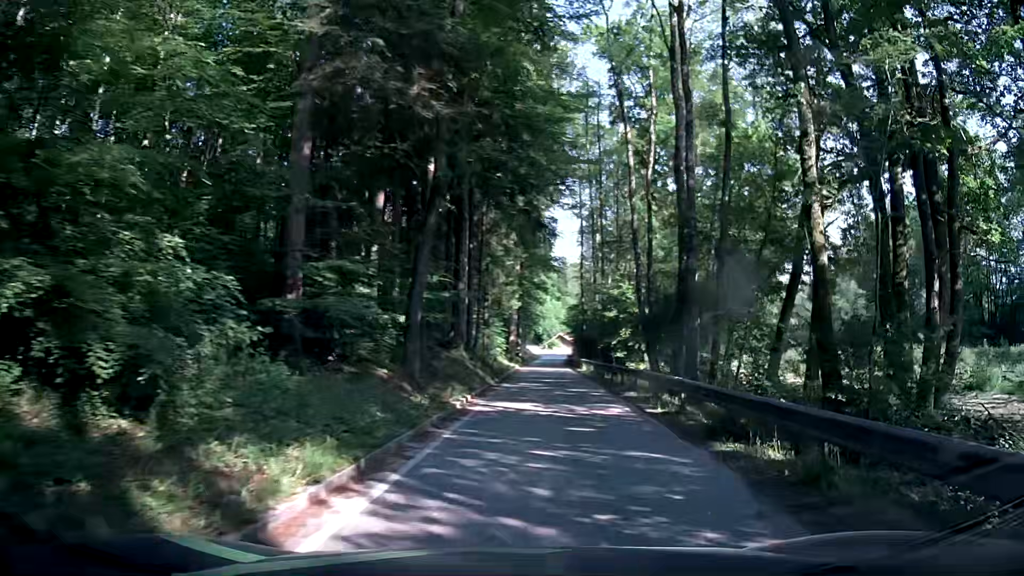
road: tertiary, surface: asphalt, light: Day
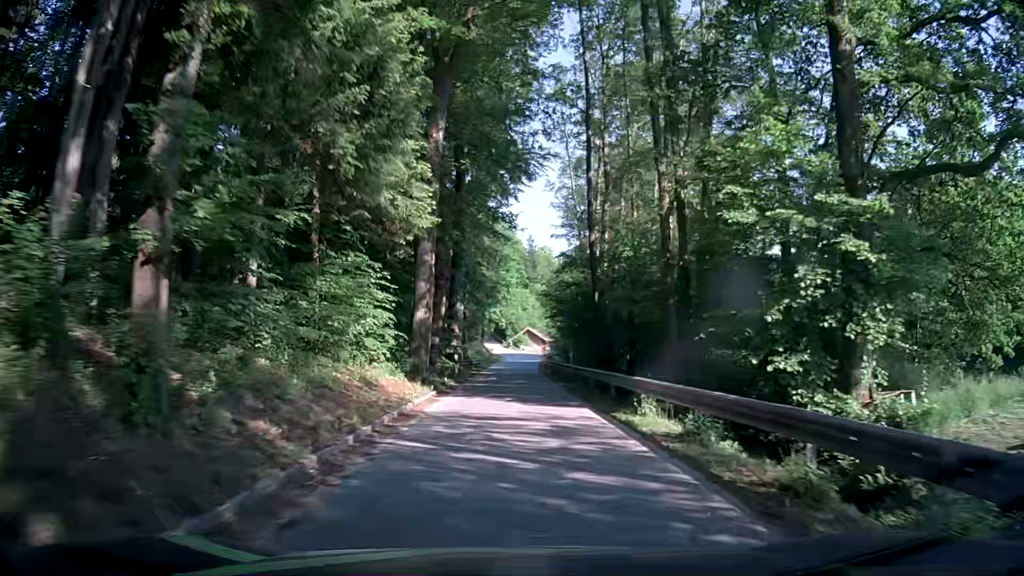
(+3.6, +37.0) m; +5°
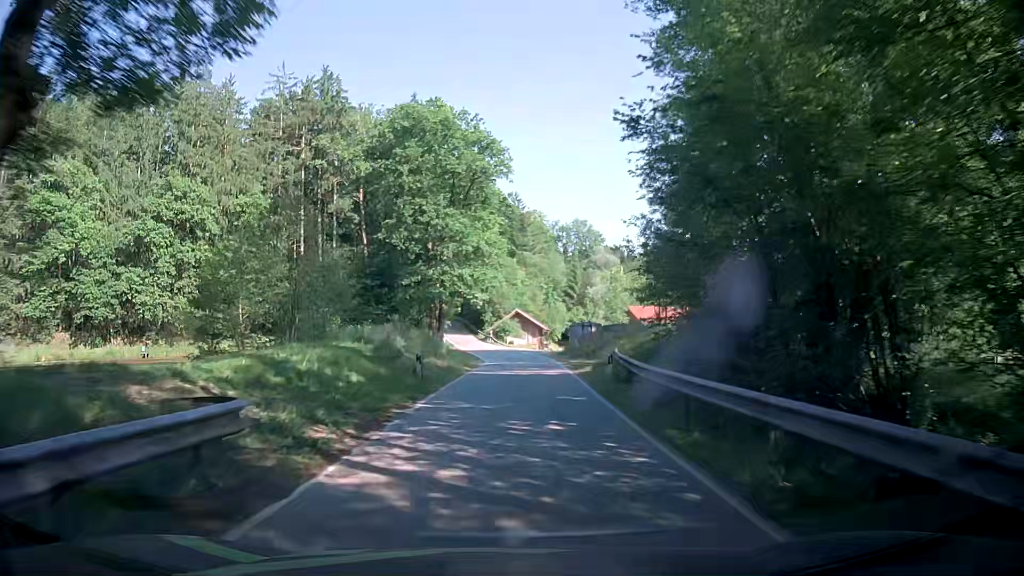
(+0.7, +47.7) m; +1°
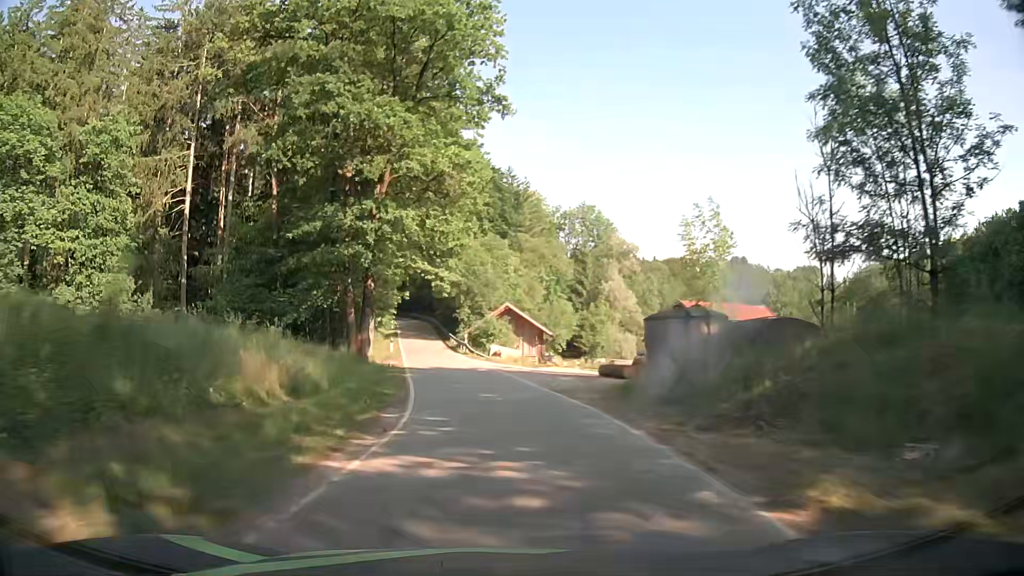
(+0.9, +28.9) m; +2°
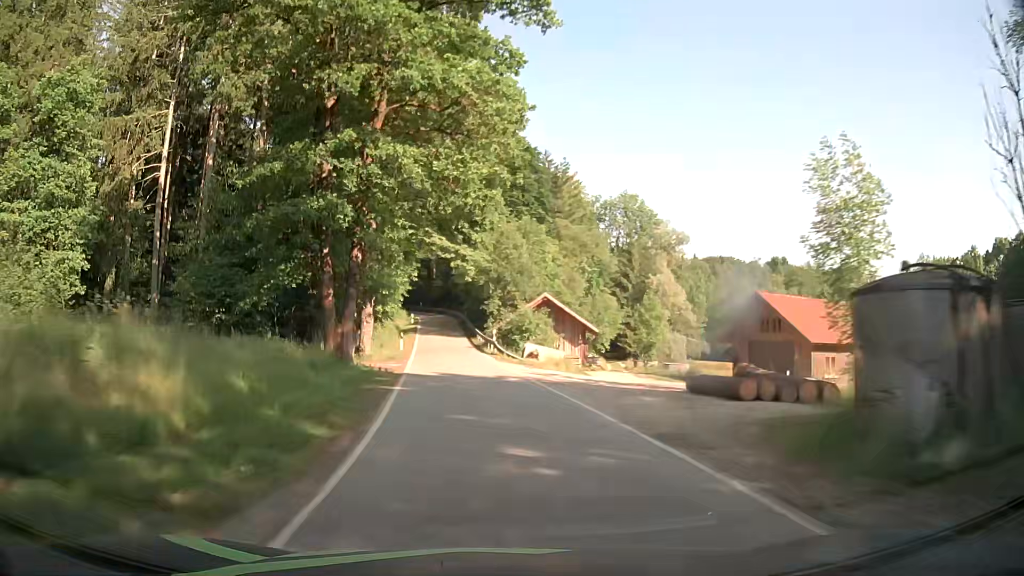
(-0.3, +9.8) m; -3°
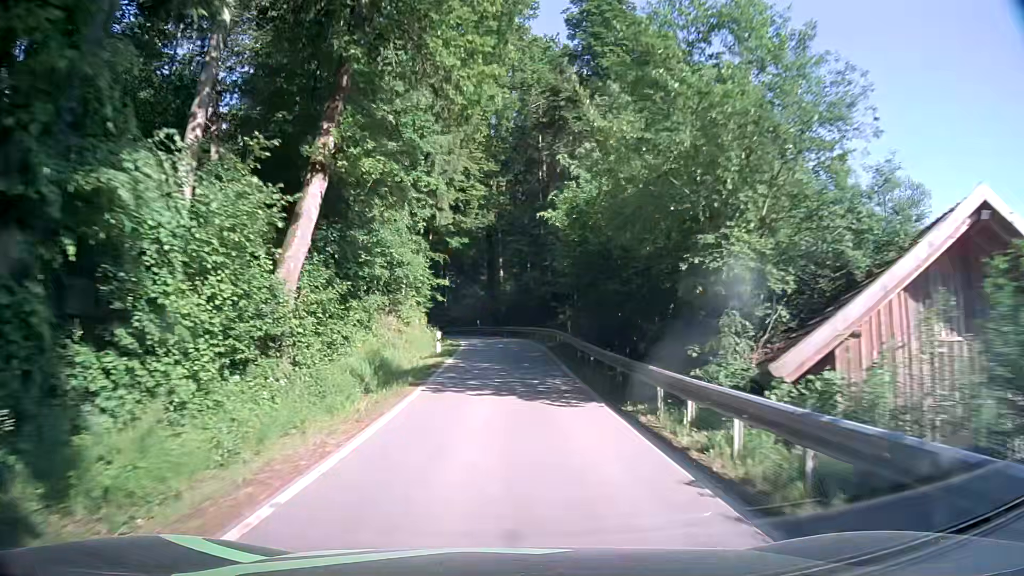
(-3.5, +39.5) m; -7°
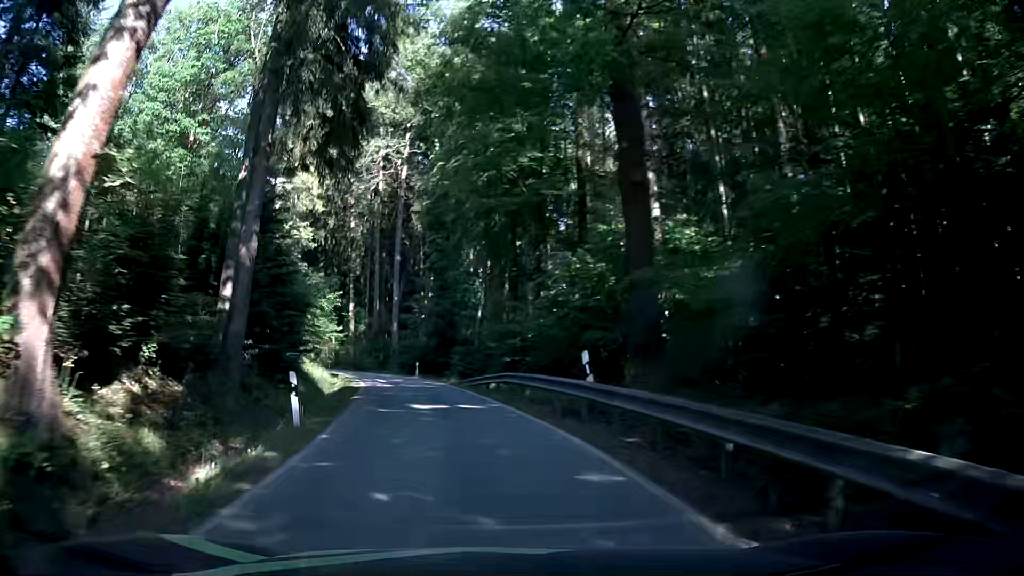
(-1.0, +44.6) m; -8°
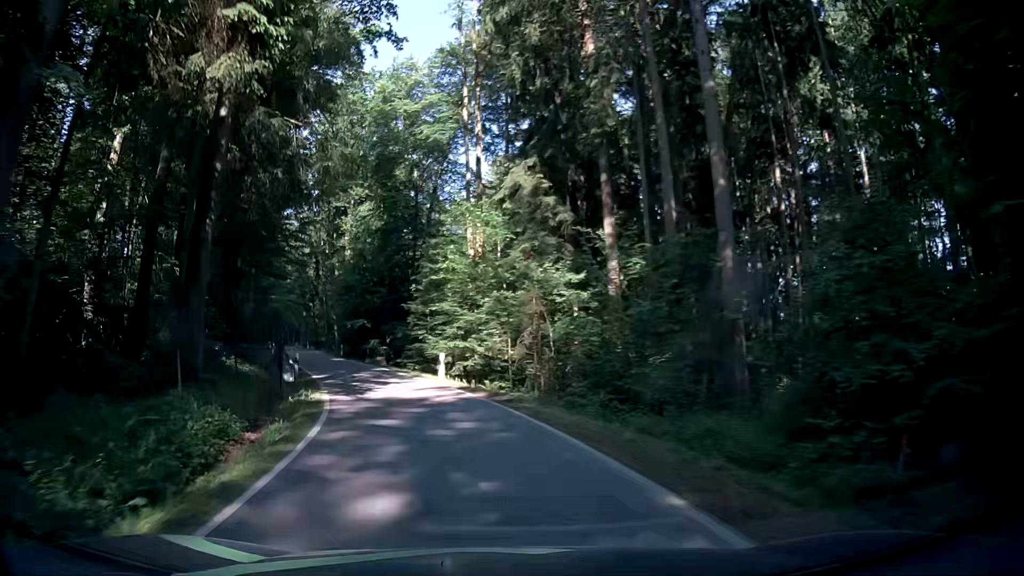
(-8.8, +42.8) m; -24°
(-1, +10) (-3, +20) (-6, +29) (-9, +39) (-13, +48) (-17, +57) (-21, +66) (-25, +75) (-29, +84) (-33, +94) m
